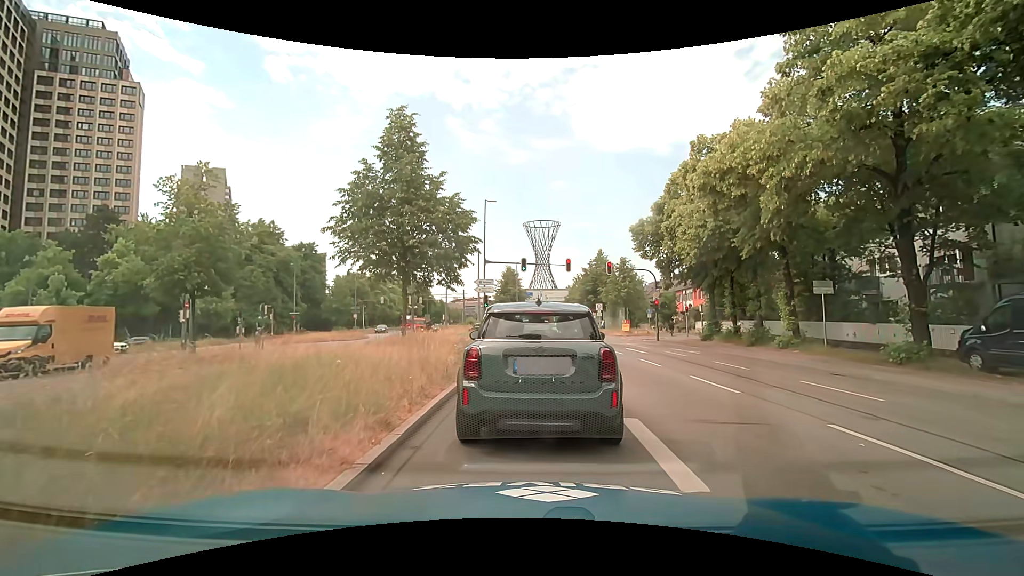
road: primary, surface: asphalt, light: Day
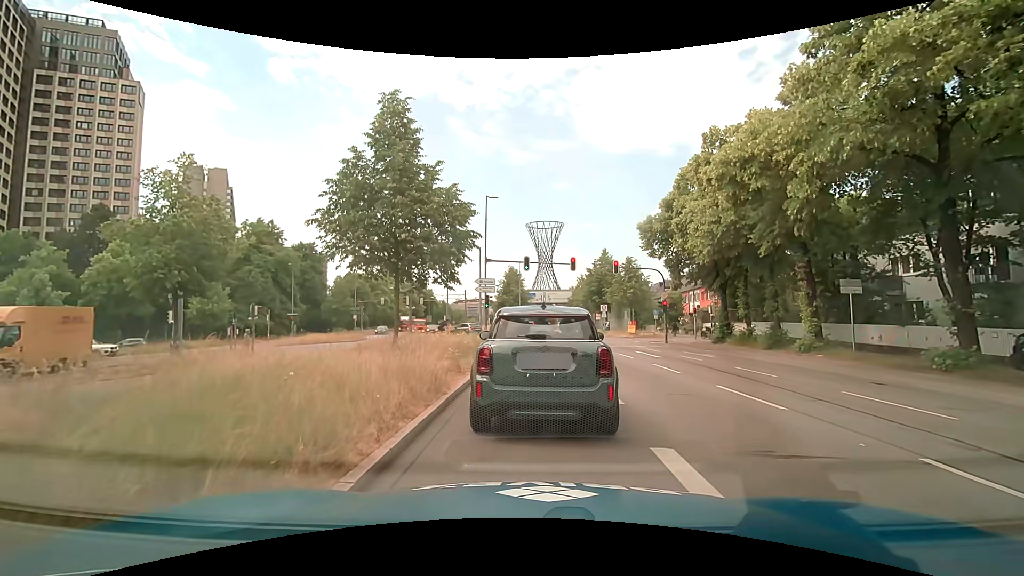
(0.0, +1.7) m; 0°
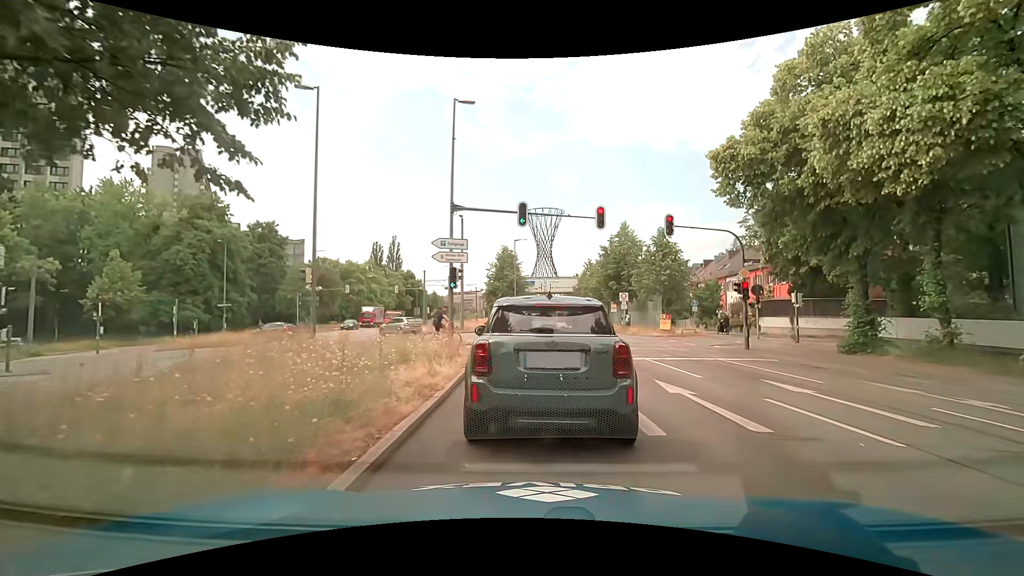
(-0.1, +14.9) m; 0°
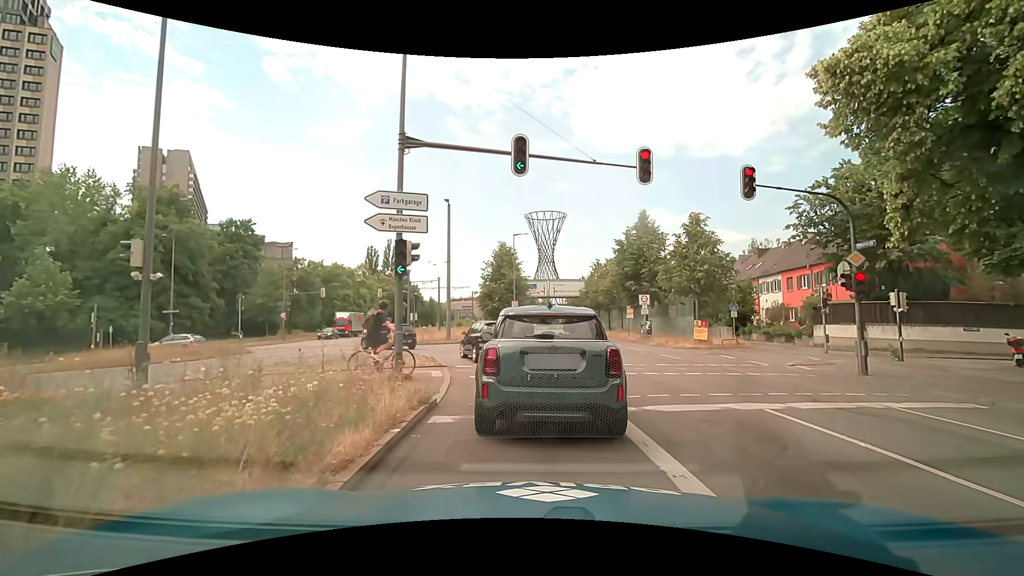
(-0.1, +8.1) m; -1°
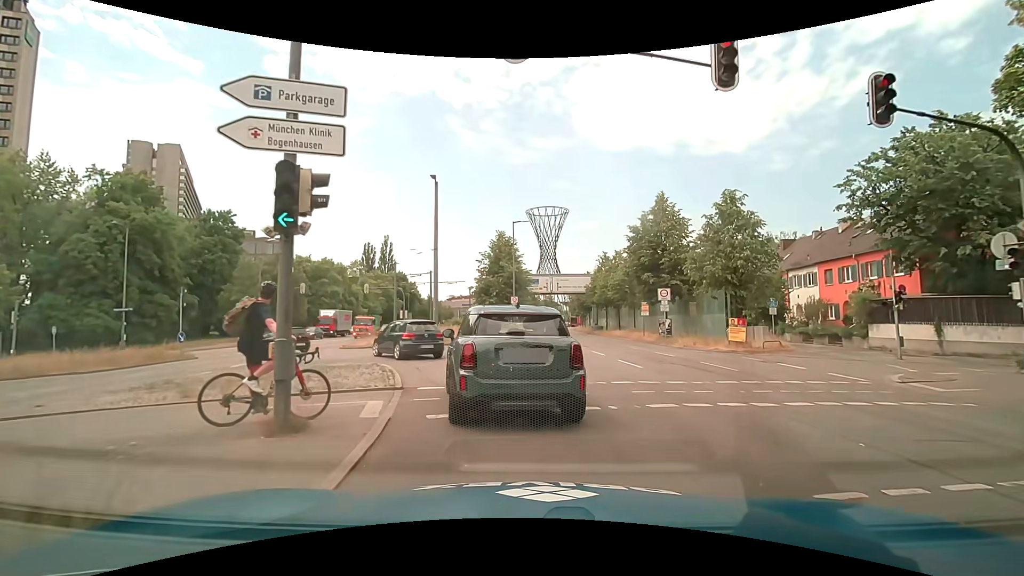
(0.0, +5.7) m; 0°
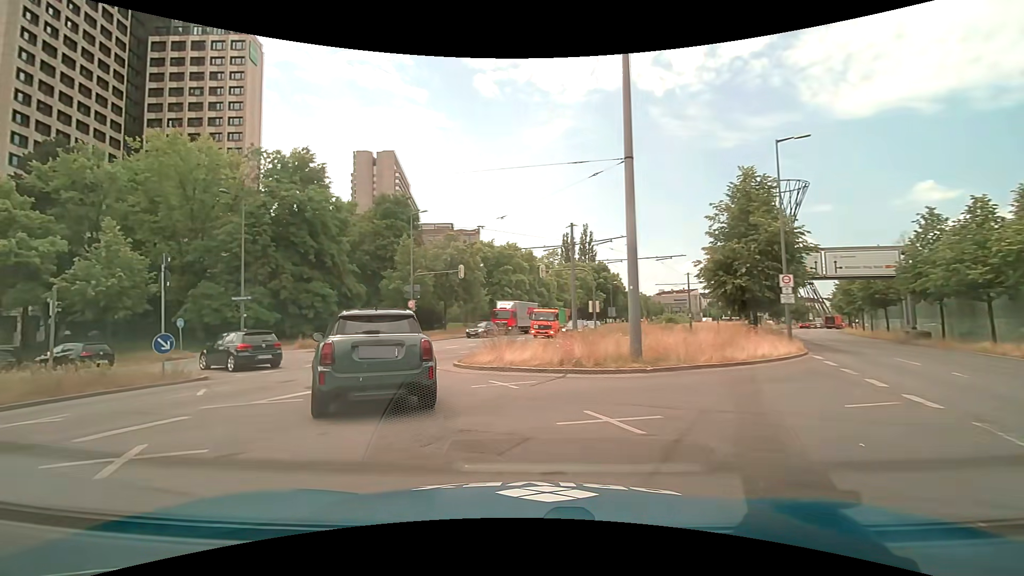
(-2.0, +17.0) m; -23°
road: secondary_link
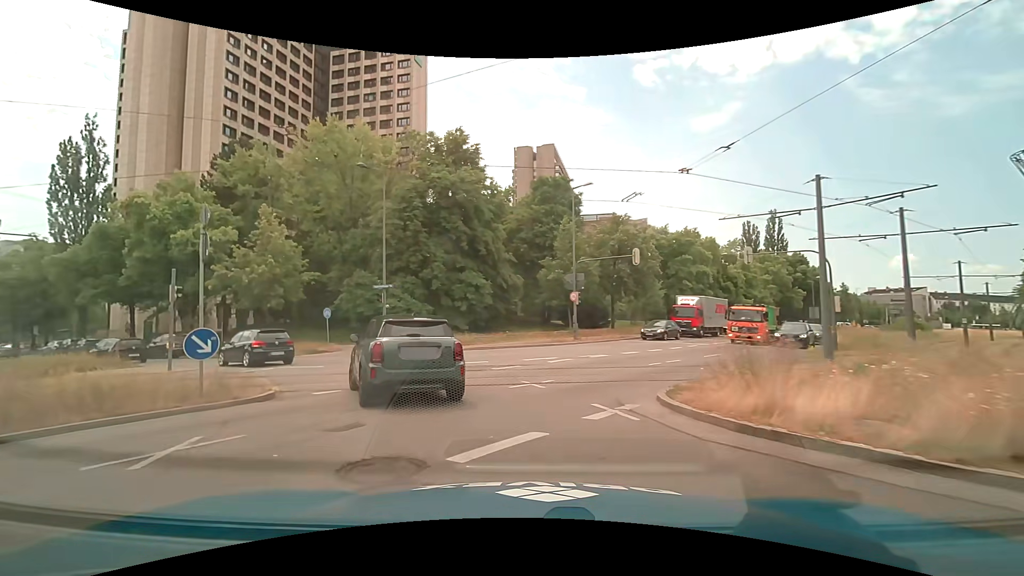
(-1.3, +7.4) m; -18°
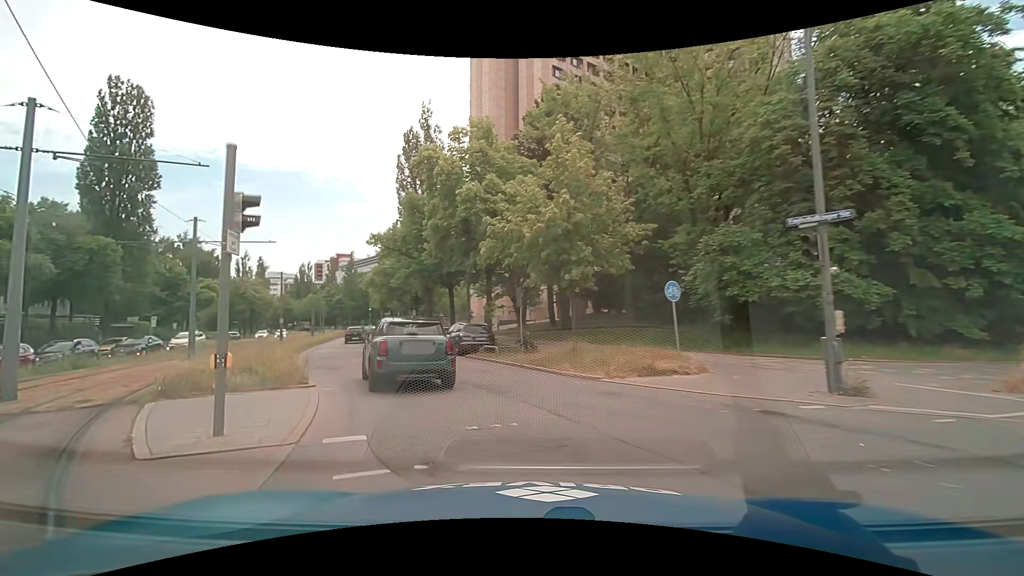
(-5.4, +16.4) m; -36°
(-2, +10) (-6, +19) (-11, +28) (-15, +37) (-18, +46) (-22, +56) (-25, +65) (-28, +75) (-31, +84) (-35, +93) m
